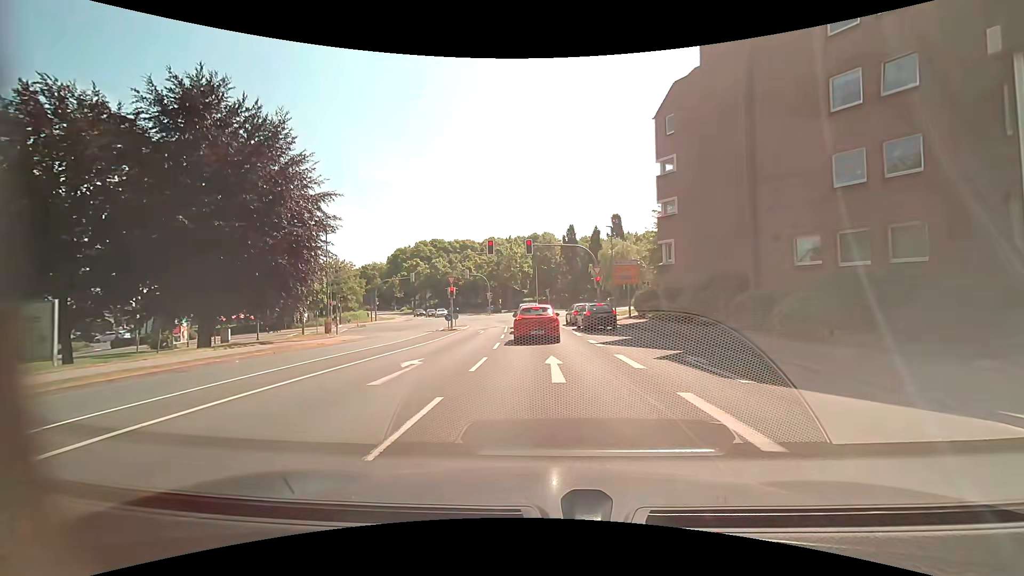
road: unclassified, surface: asphalt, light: Day
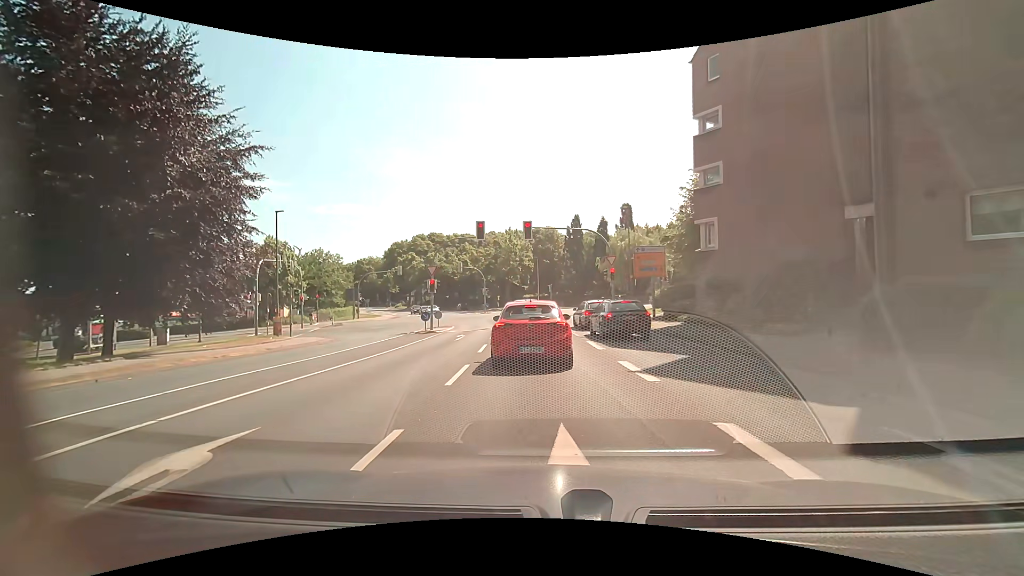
(+0.1, +7.9) m; +1°
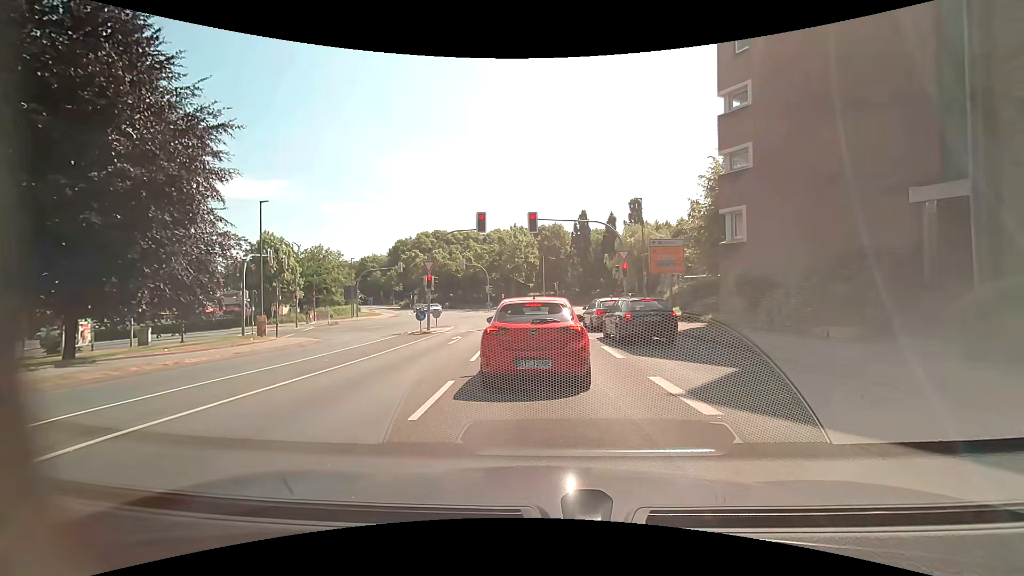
(0.0, +2.5) m; +1°
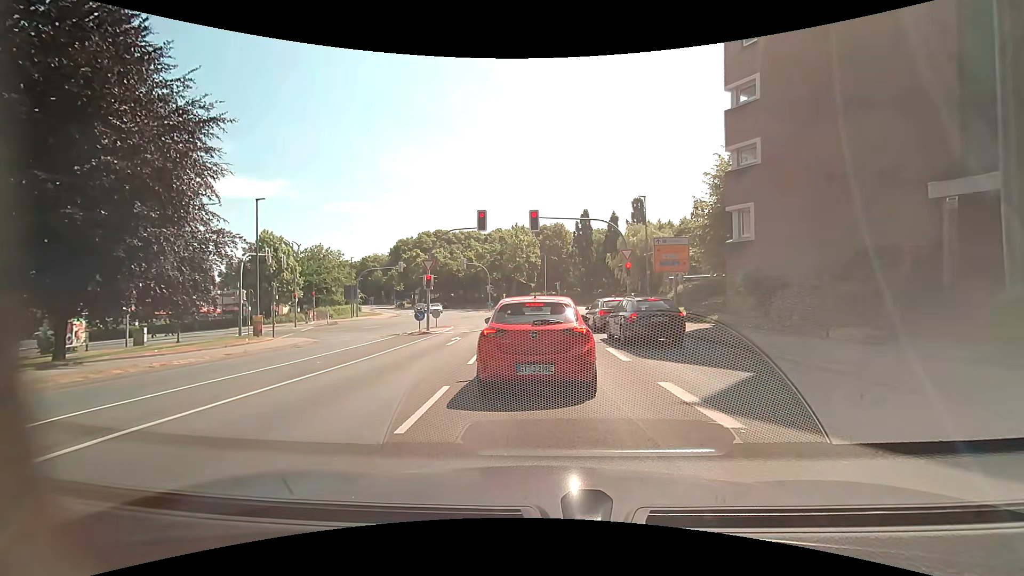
(0.0, +0.6) m; 0°
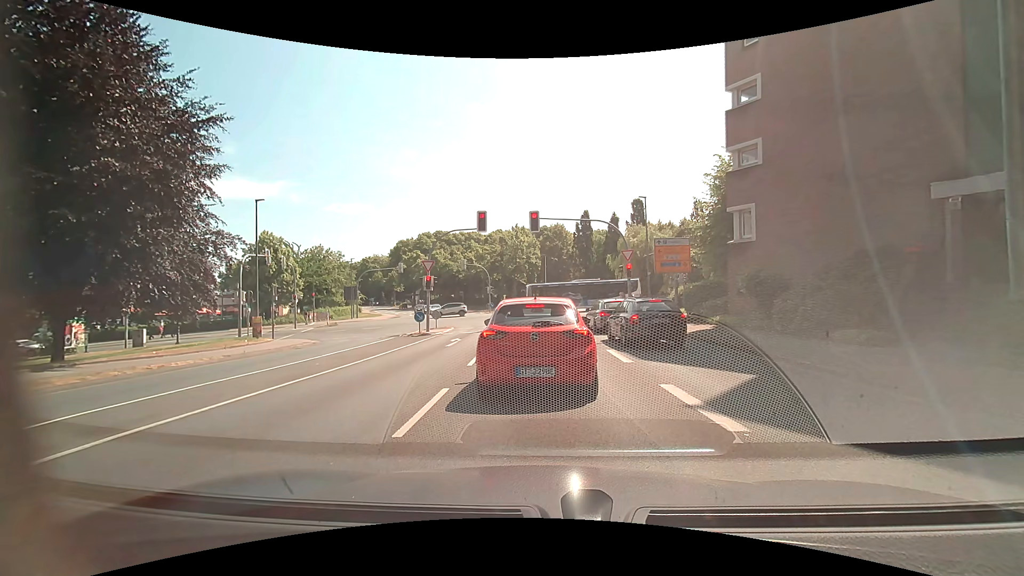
(0.0, +0.2) m; 0°
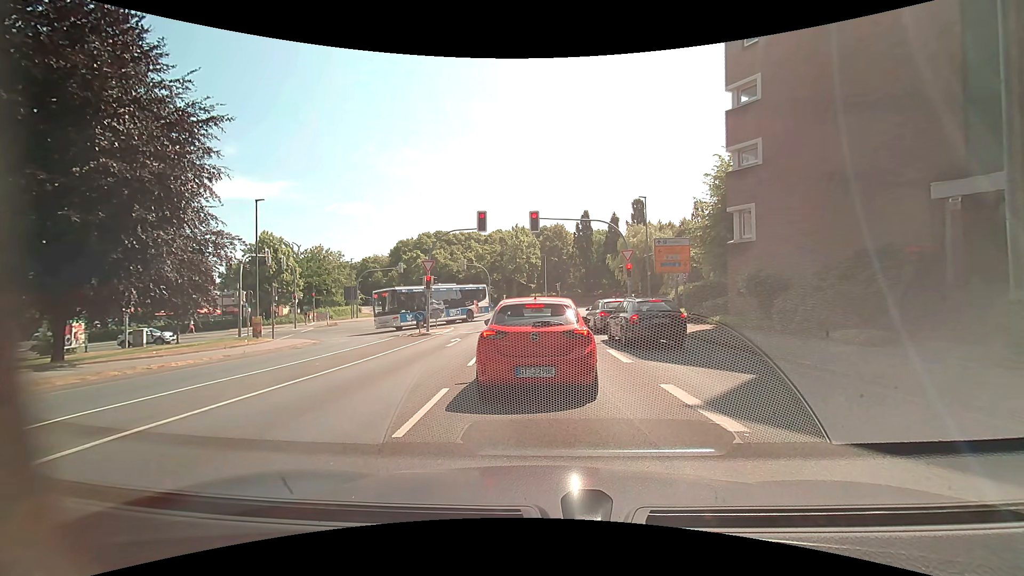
(0.0, 0.0) m; 0°
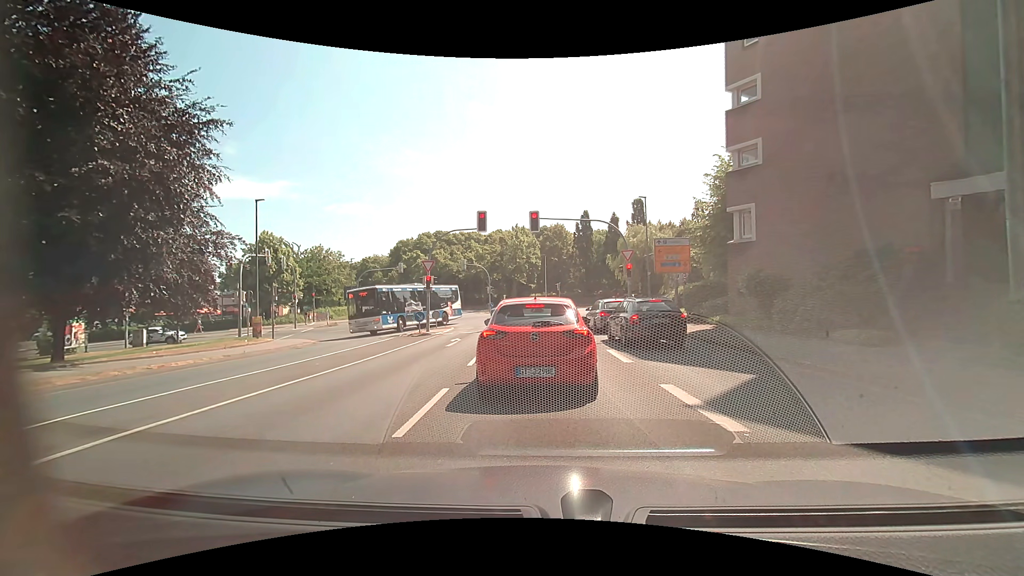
(0.0, 0.0) m; 0°
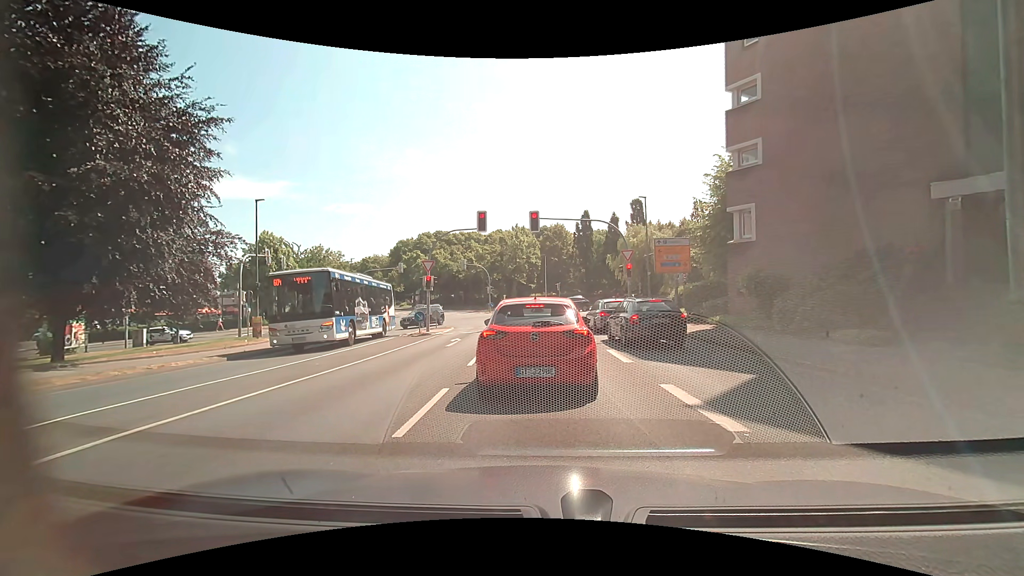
(0.0, 0.0) m; 0°
